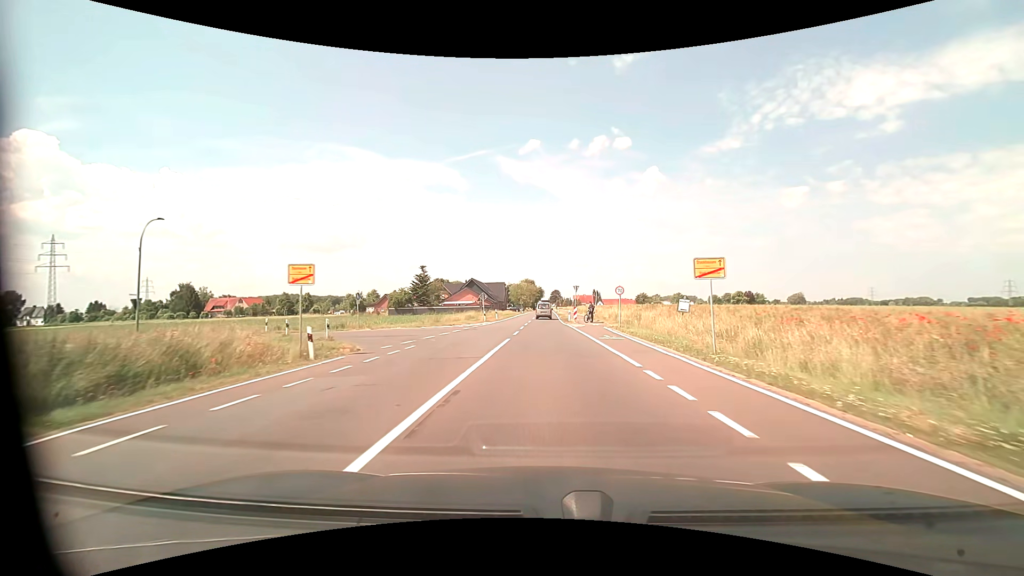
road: tertiary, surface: asphalt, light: Day
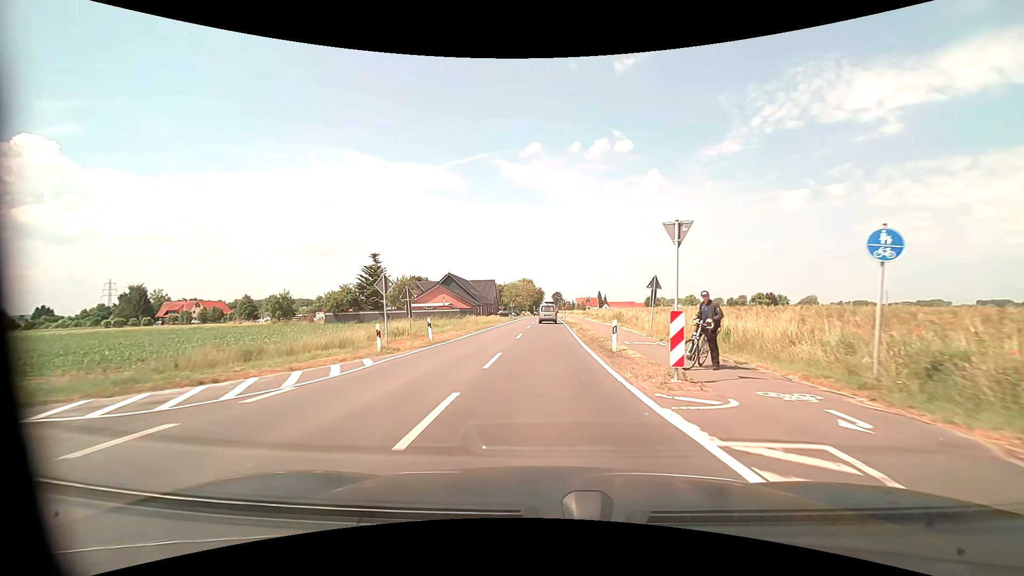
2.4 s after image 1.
(-0.1, +30.8) m; 0°
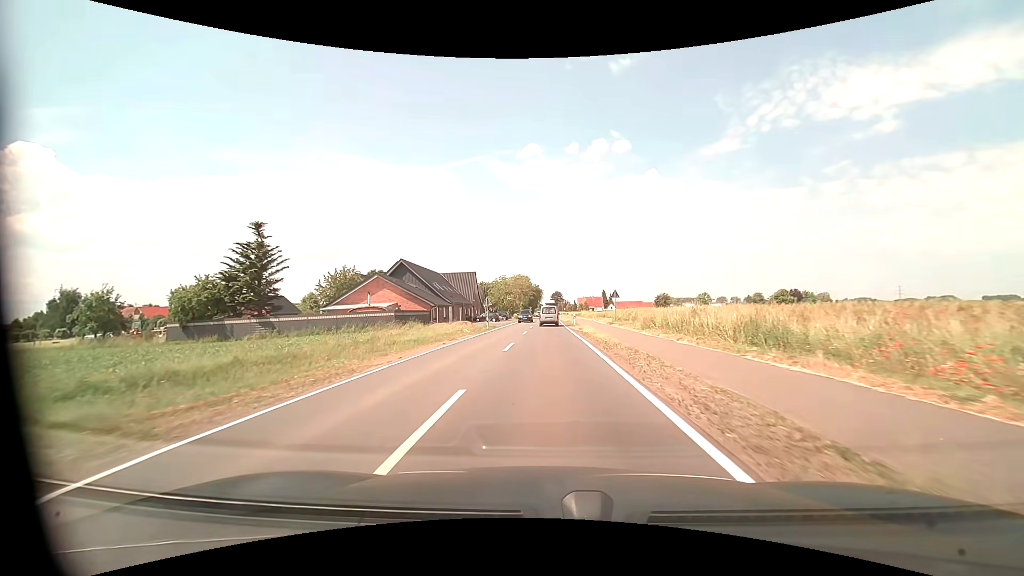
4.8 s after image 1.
(+0.1, +31.4) m; 0°
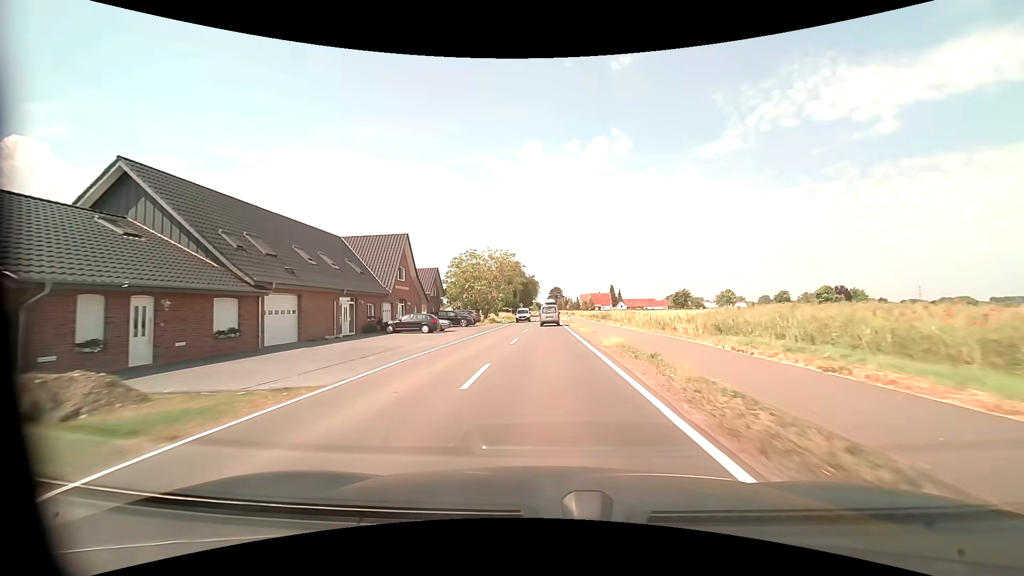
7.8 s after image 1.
(+0.1, +44.5) m; 0°
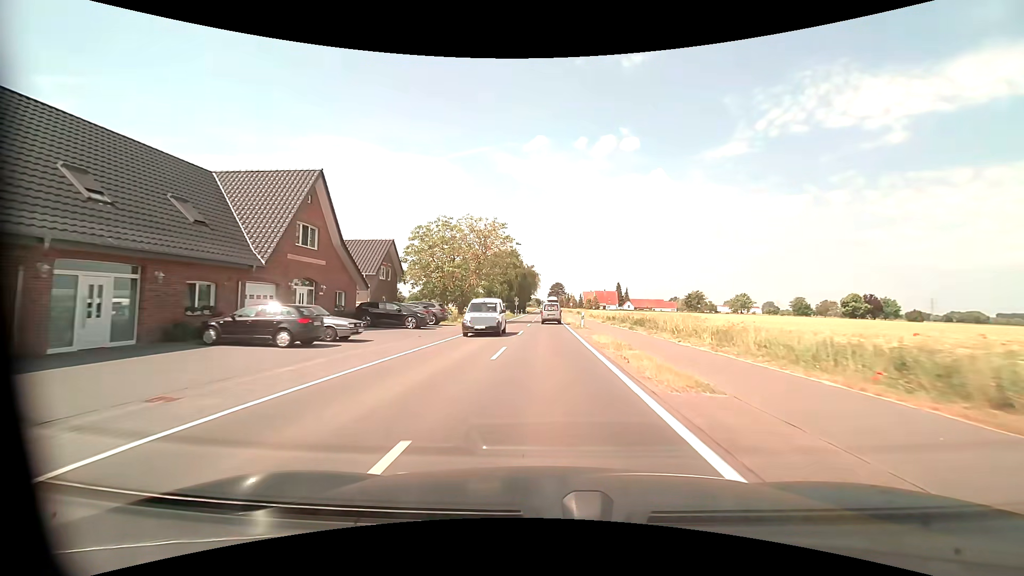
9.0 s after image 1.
(0.0, +19.4) m; 0°
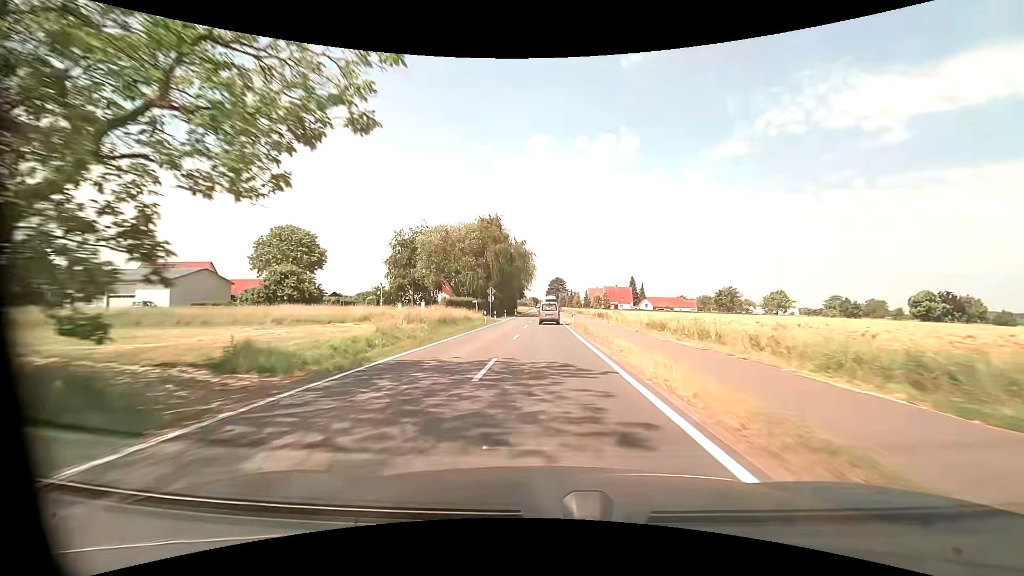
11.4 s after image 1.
(0.0, +40.2) m; 0°
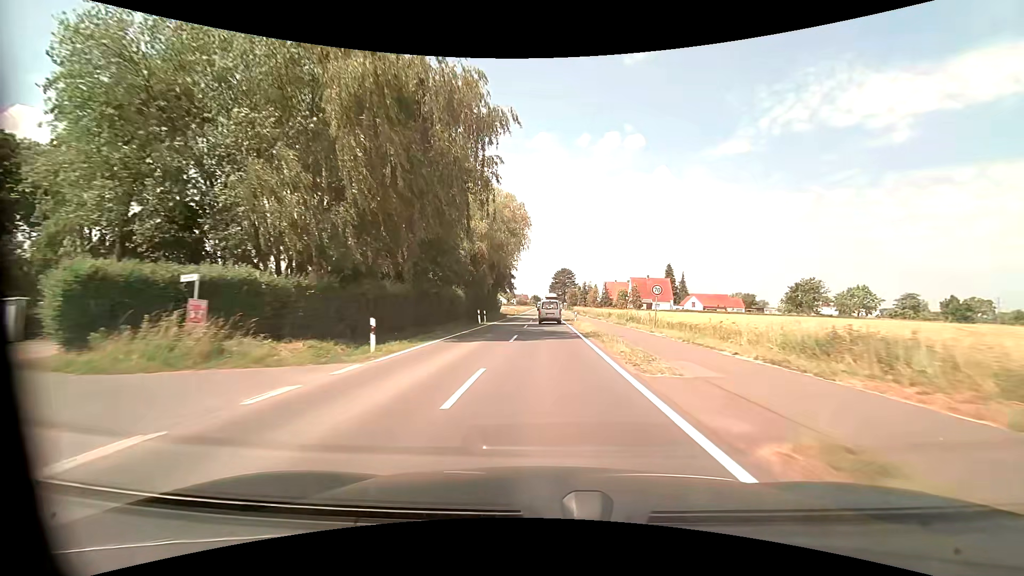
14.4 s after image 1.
(-0.1, +50.6) m; 0°
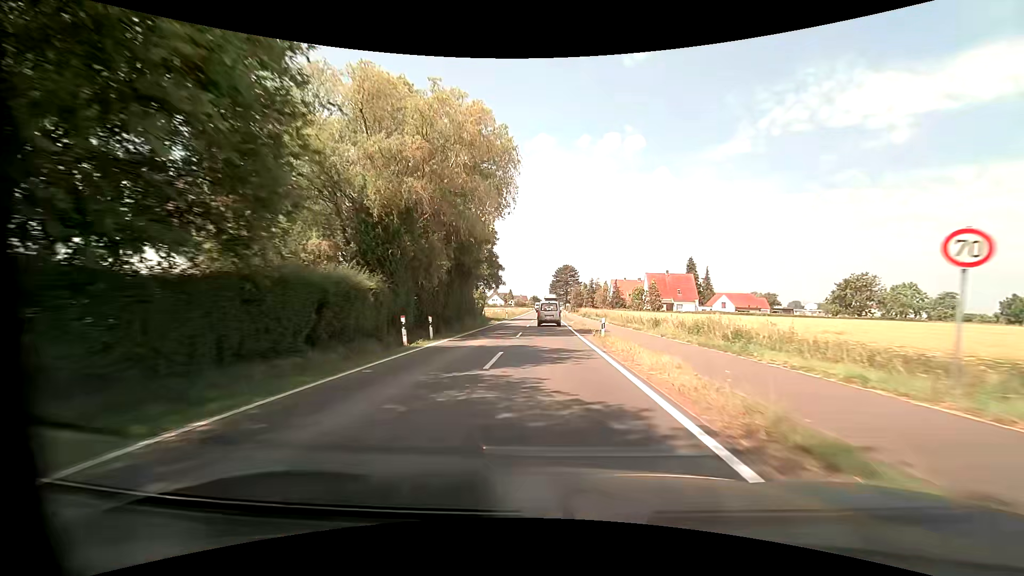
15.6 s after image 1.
(0.0, +20.0) m; 0°
(0, +10) (0, +20) (0, +30) (0, +40) (0, +50) (0, +60) (0, +70) (0, +80) (0, +90) (0, +100) m
